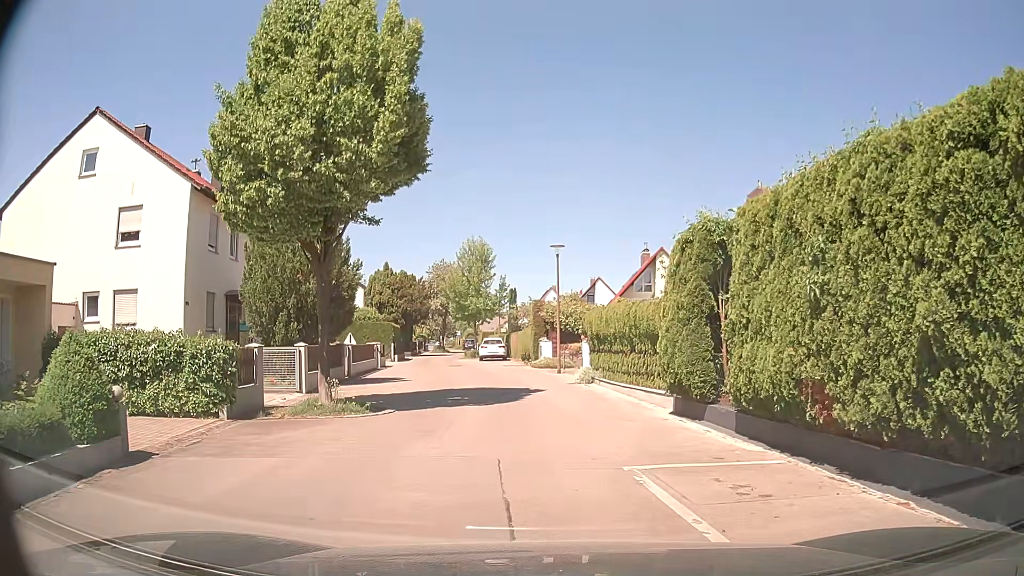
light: Day
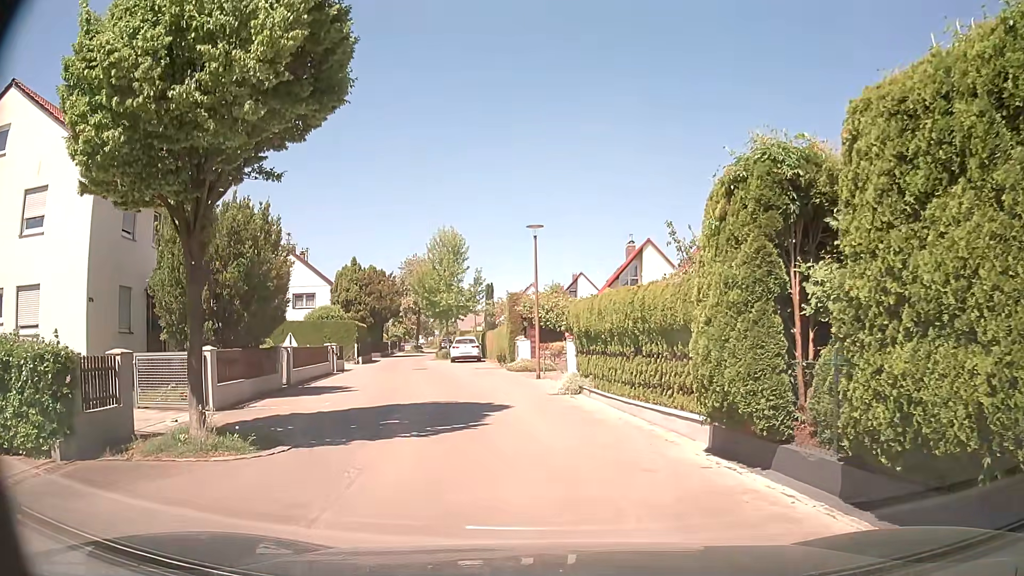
(+0.1, +4.4) m; +3°
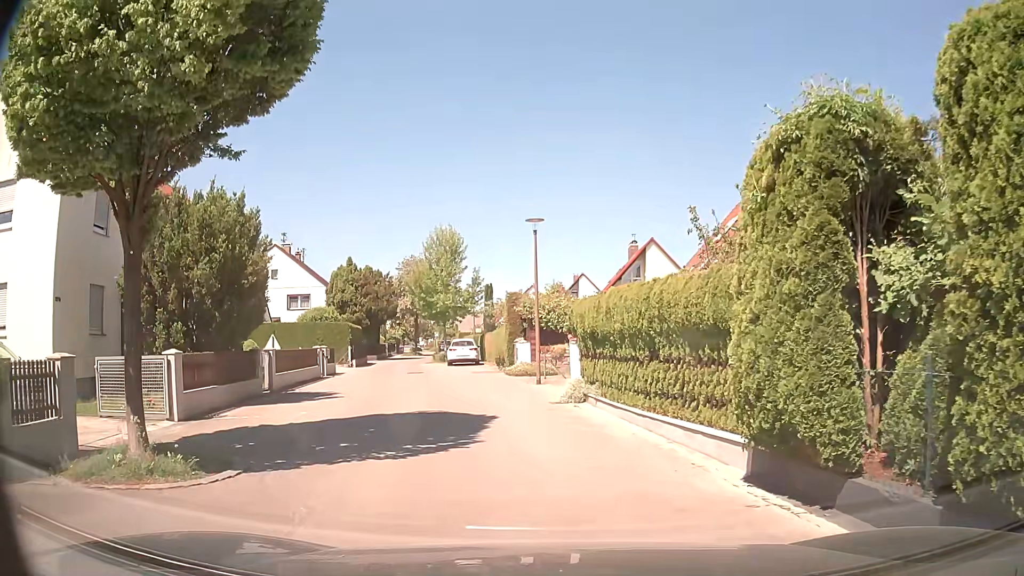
(0.0, +1.6) m; -2°
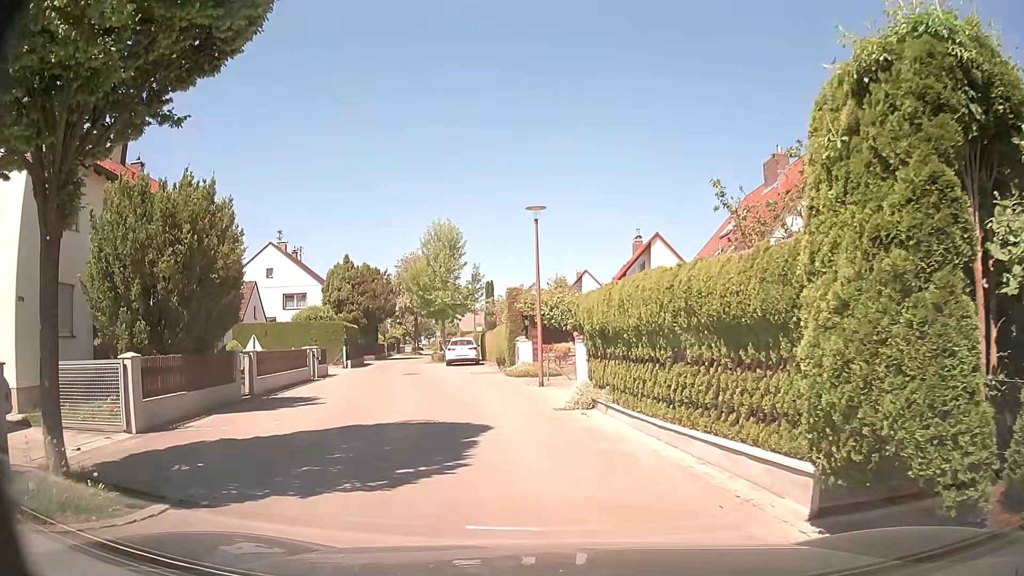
(0.0, +1.7) m; +1°
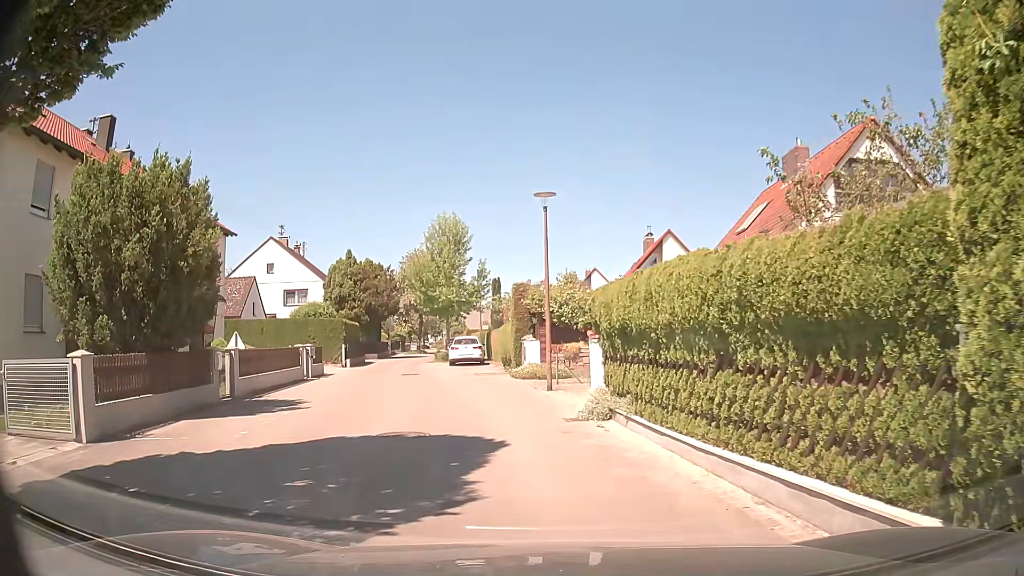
(0.0, +1.7) m; -1°
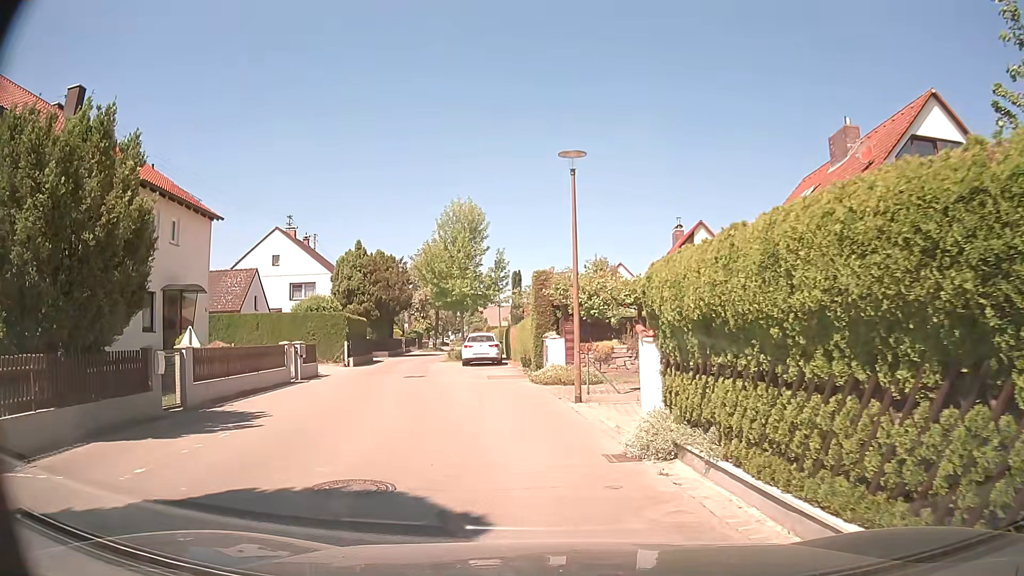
(-0.1, +3.7) m; -3°
